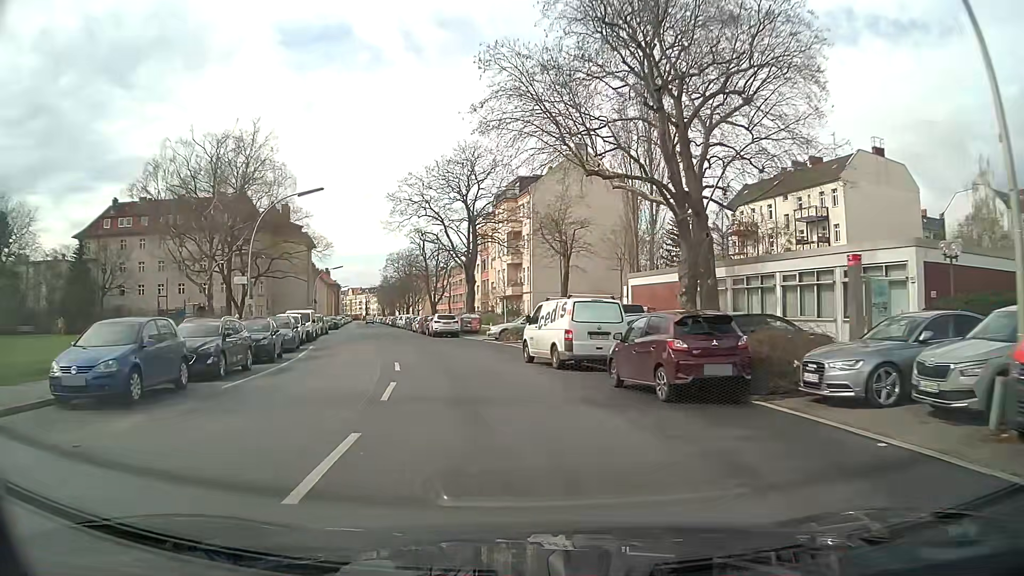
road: tertiary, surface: asphalt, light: Day
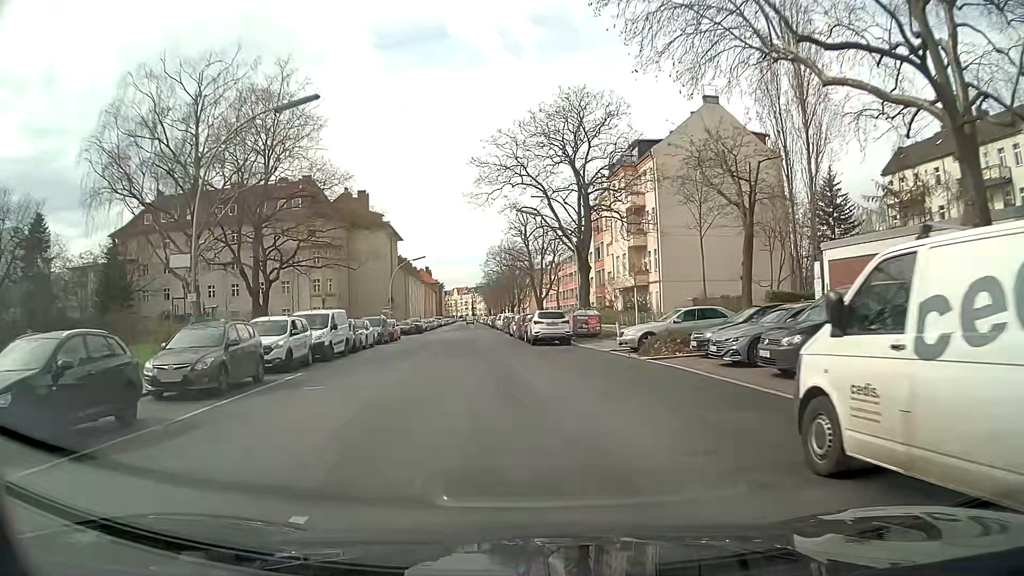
(-1.3, +15.6) m; -10°
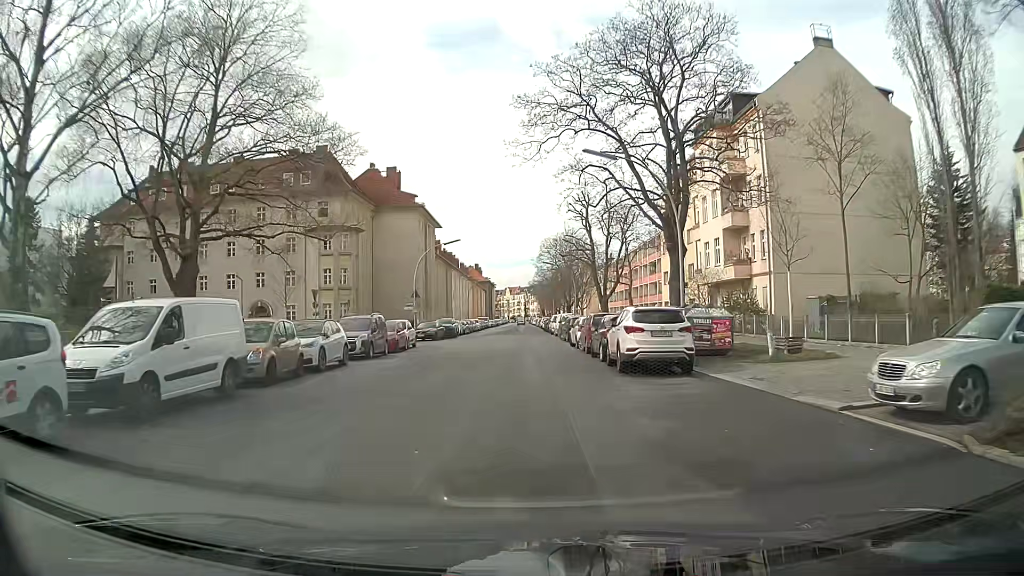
(-0.7, +15.5) m; -6°
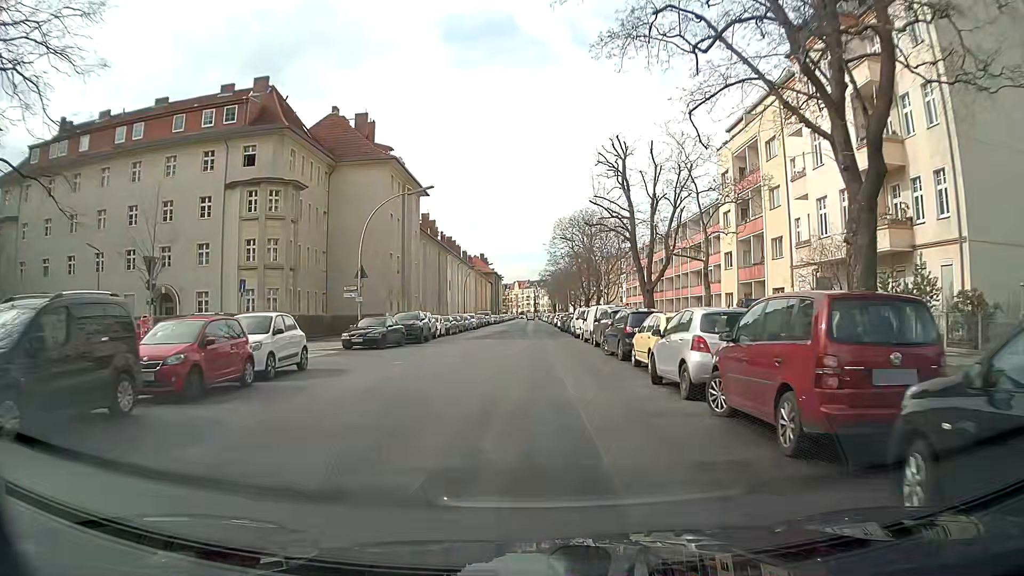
(+0.1, +20.5) m; 0°
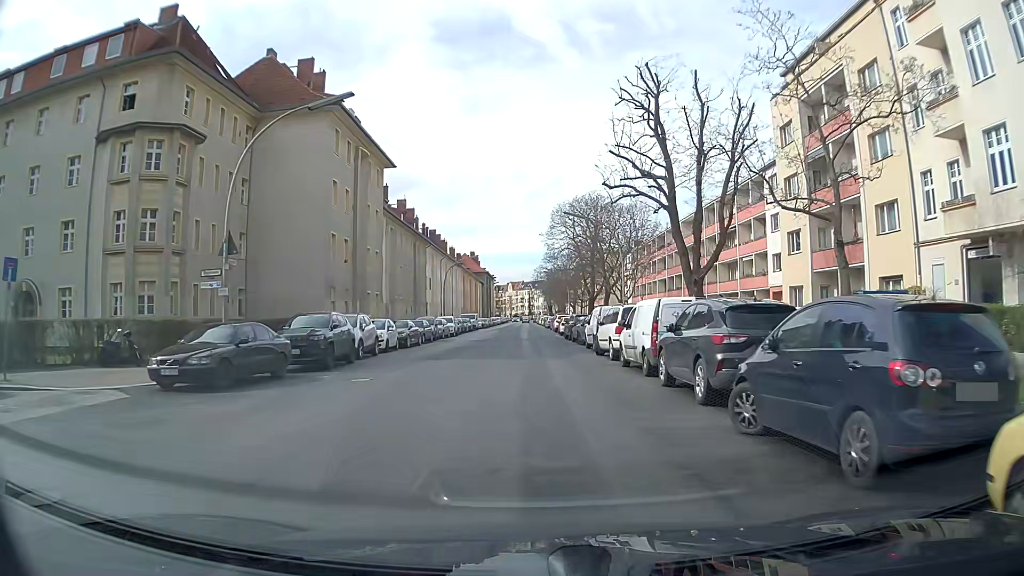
(0.0, +15.3) m; +1°
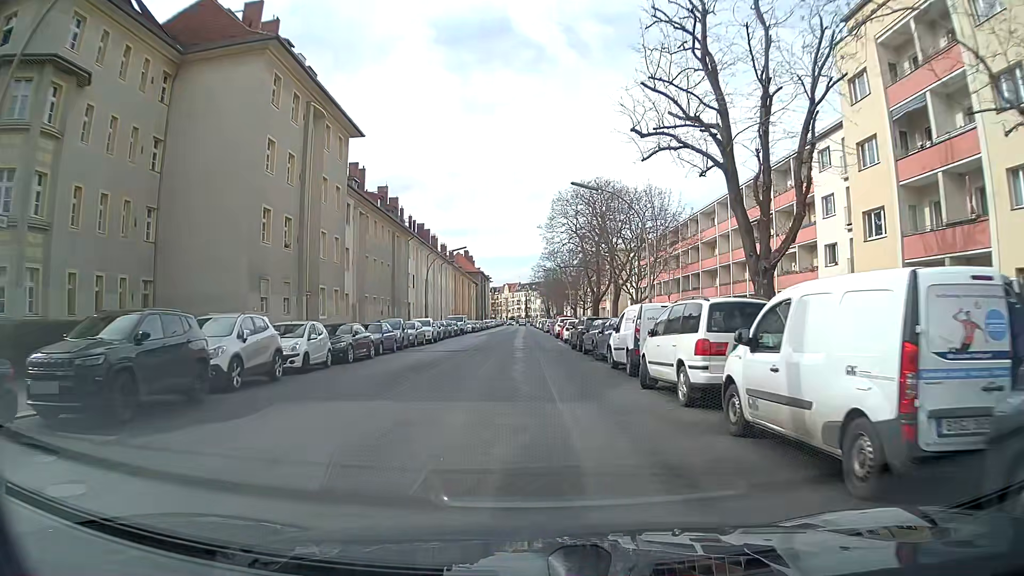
(0.0, +10.5) m; 0°
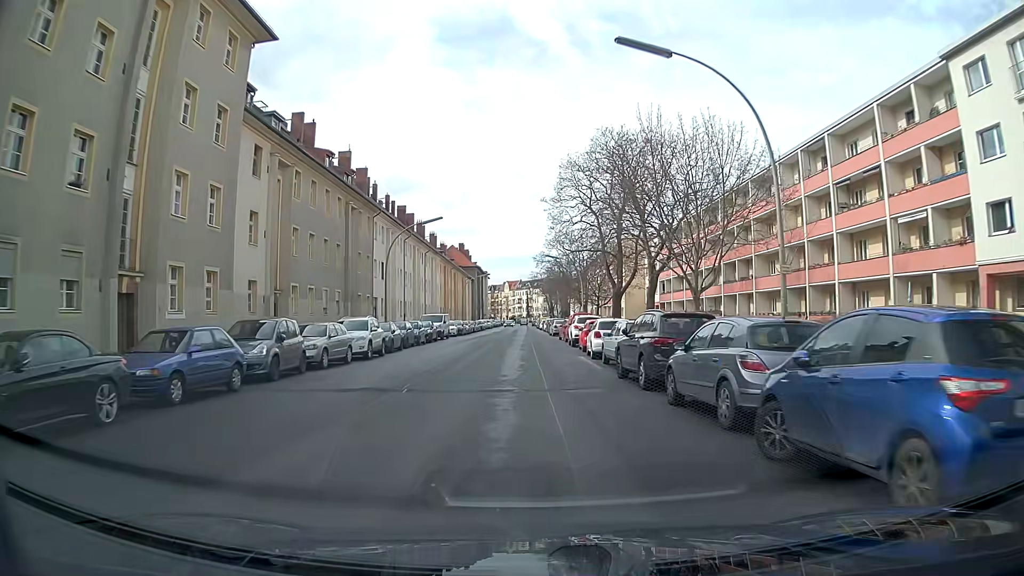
(0.0, +17.7) m; 0°
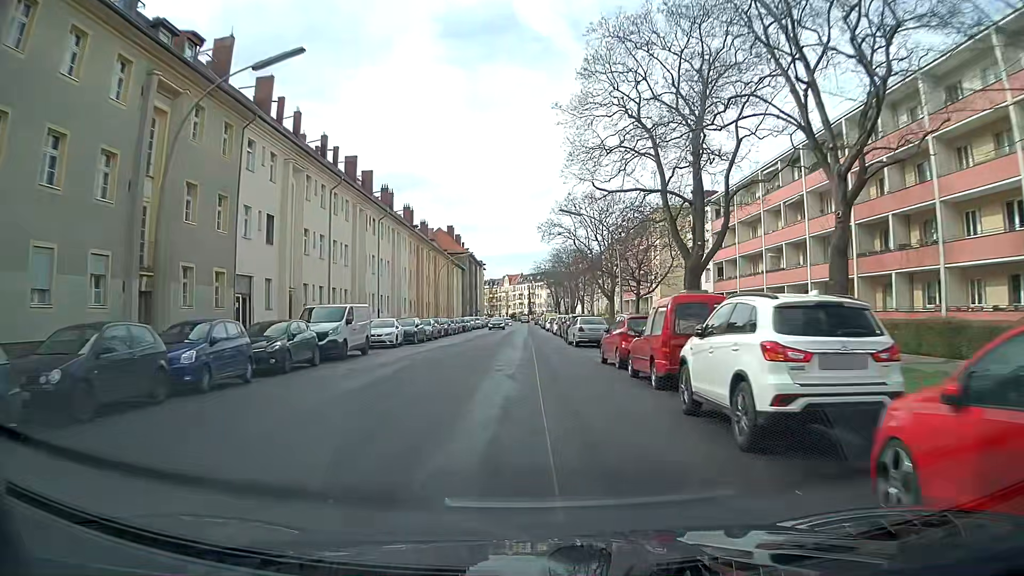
(-0.1, +27.9) m; 0°
(0, +10) (0, +20) (0, +30) (0, +40) (0, +50) (0, +60) (0, +70) (0, +80) (0, +90) (-1, +100) m
